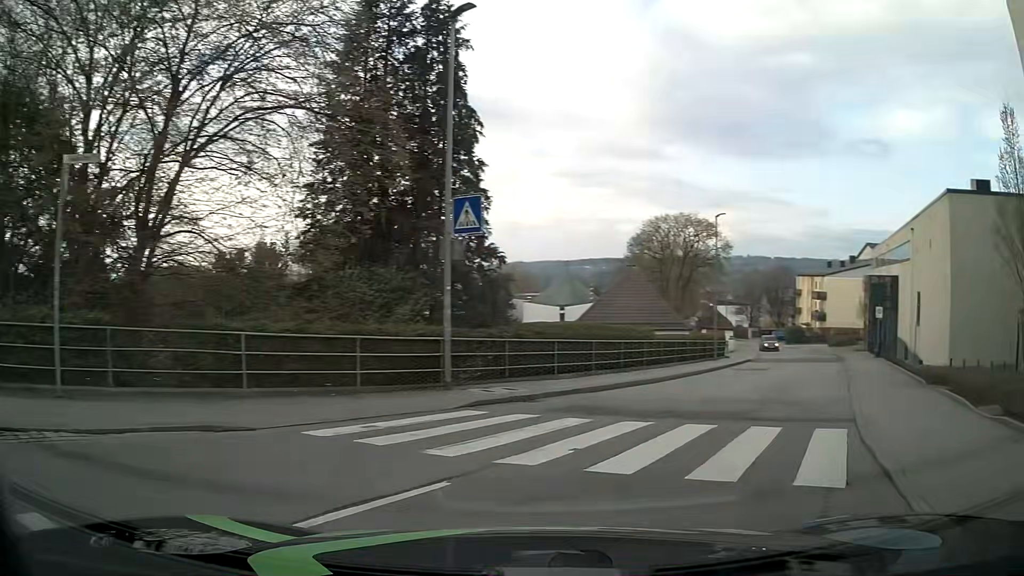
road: unclassified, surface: asphalt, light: Day
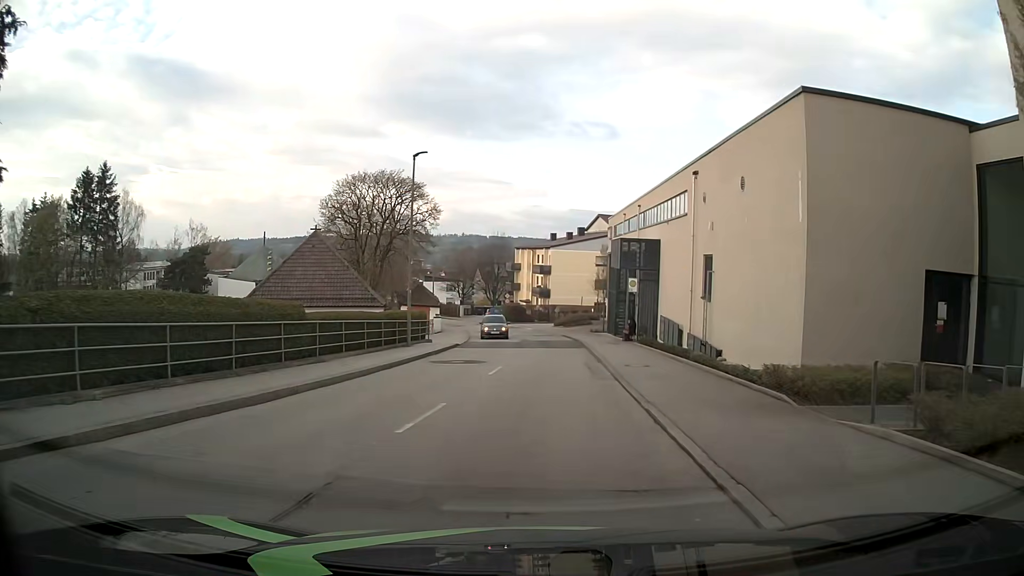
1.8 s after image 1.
(+2.8, +9.4) m; +24°
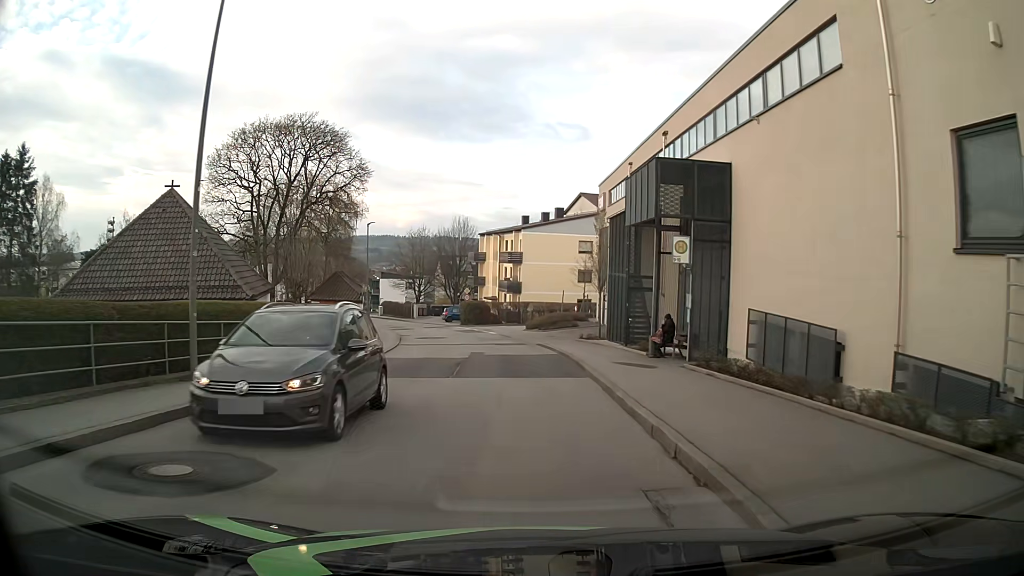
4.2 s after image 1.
(+0.8, +16.8) m; +3°
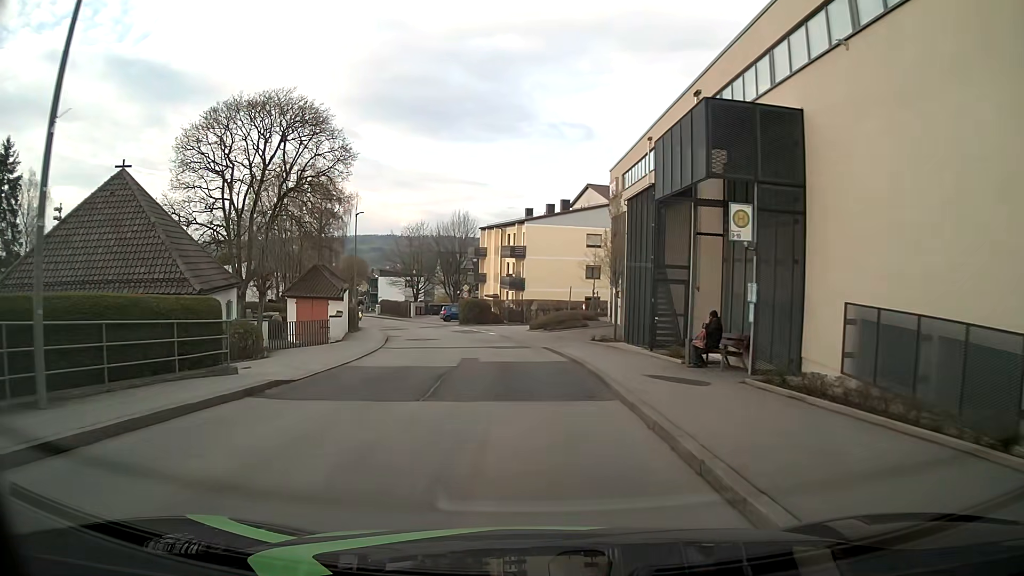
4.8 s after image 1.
(0.0, +4.7) m; 0°
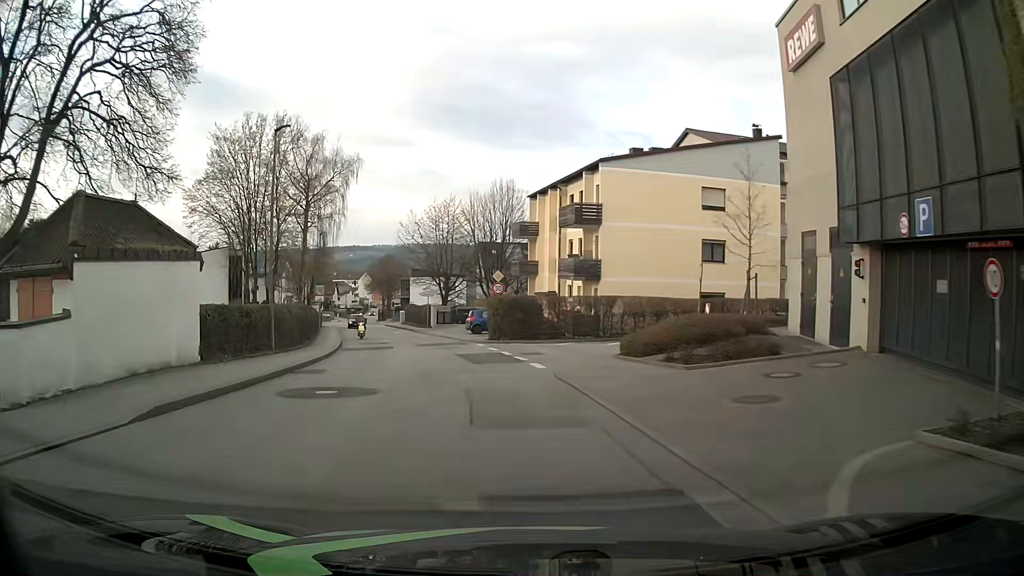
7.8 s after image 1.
(-0.7, +24.1) m; -4°
(0, +10) (-2, +20) (-4, +30) (-6, +39) (-10, +49) (-13, +58) (-16, +68) (-19, +77) (-21, +87) (-24, +96) m
